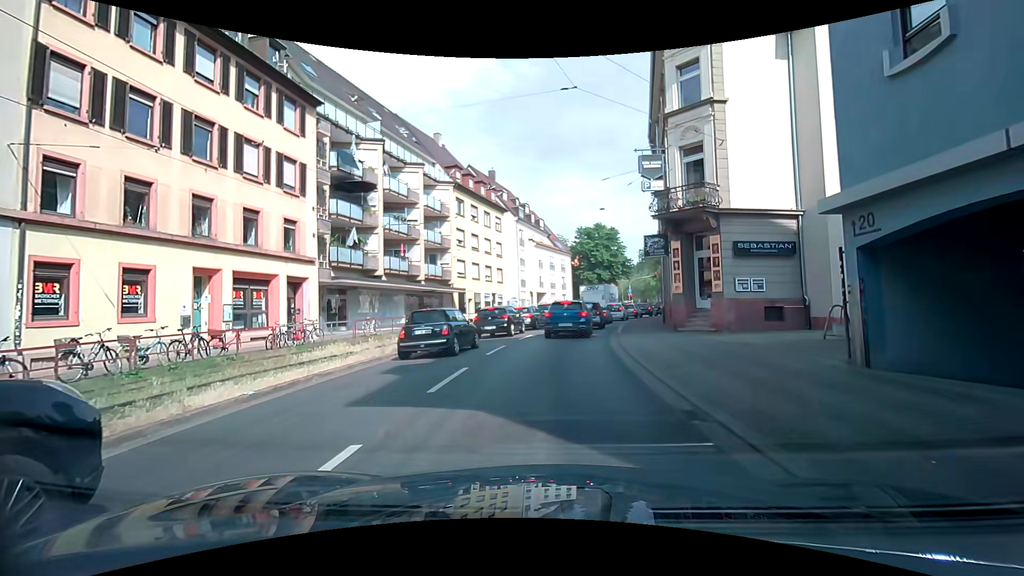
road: primary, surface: asphalt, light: Day
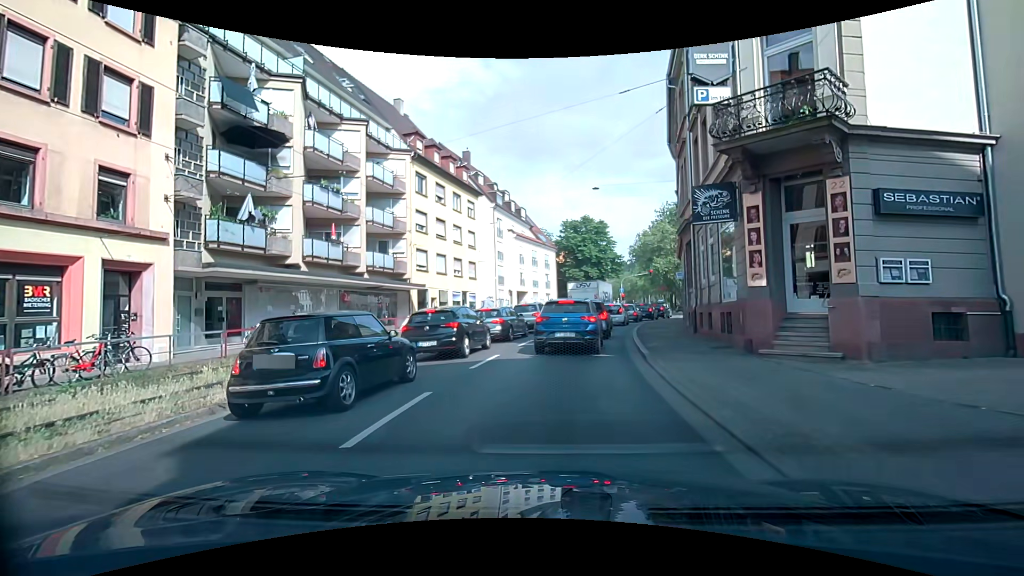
(0.0, +8.8) m; 0°
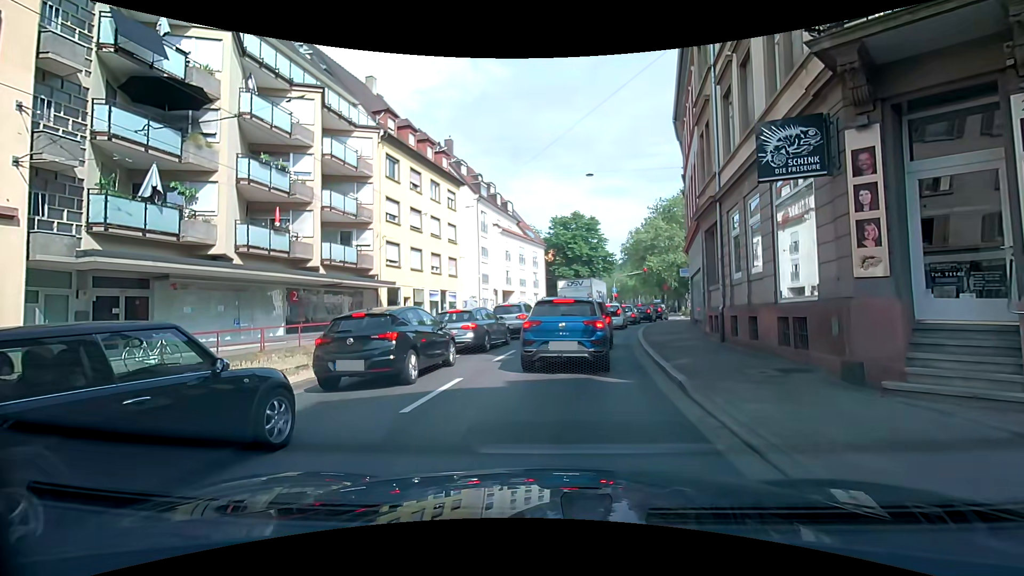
(+0.1, +4.2) m; +3°
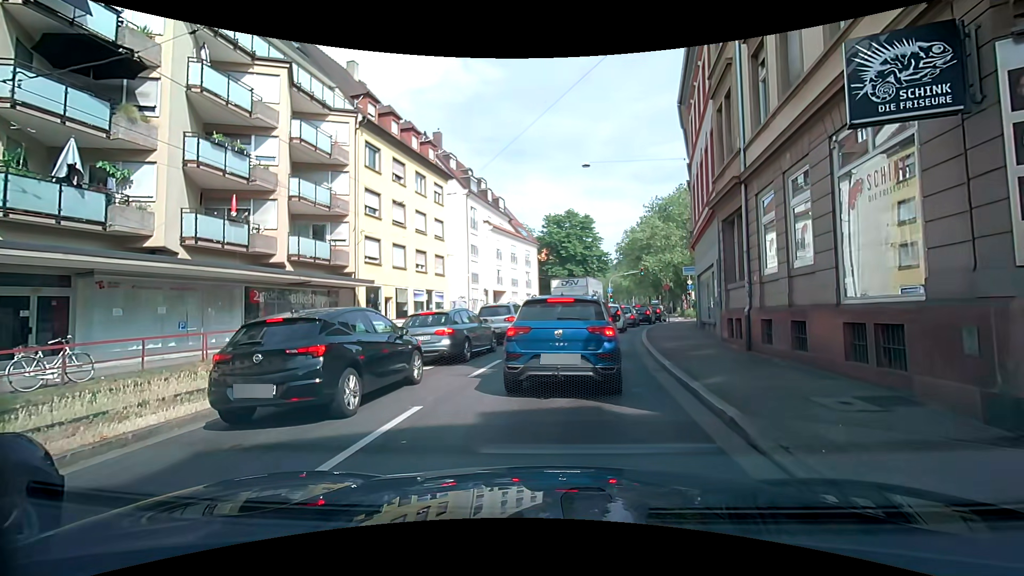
(0.0, +2.5) m; 0°
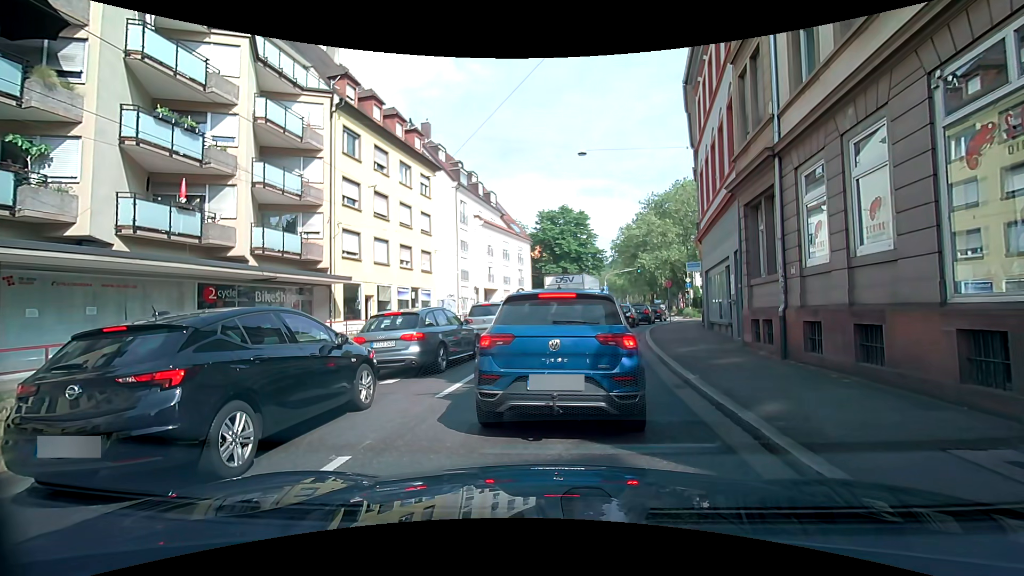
(0.0, +2.2) m; 0°
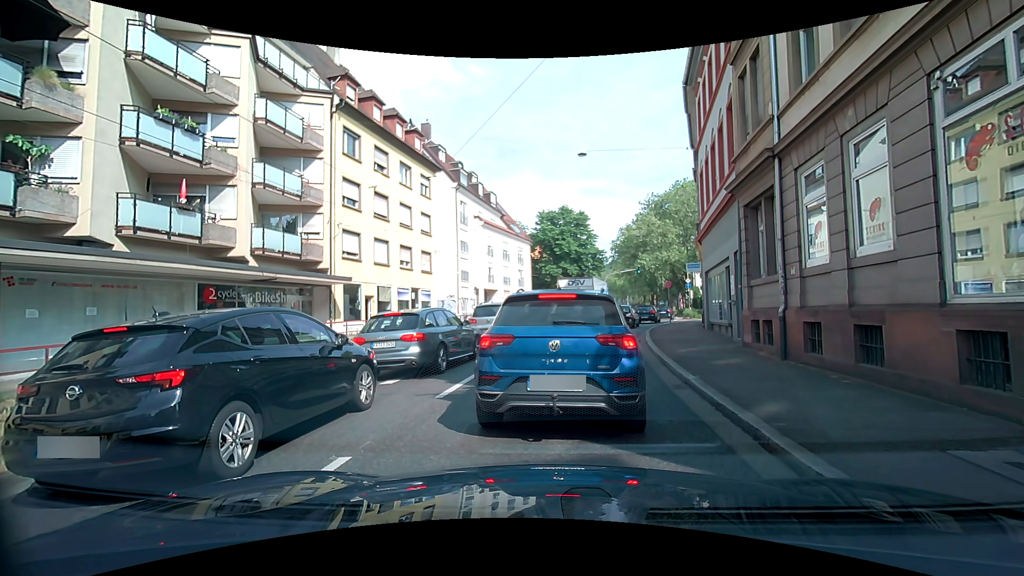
(0.0, +0.1) m; 0°
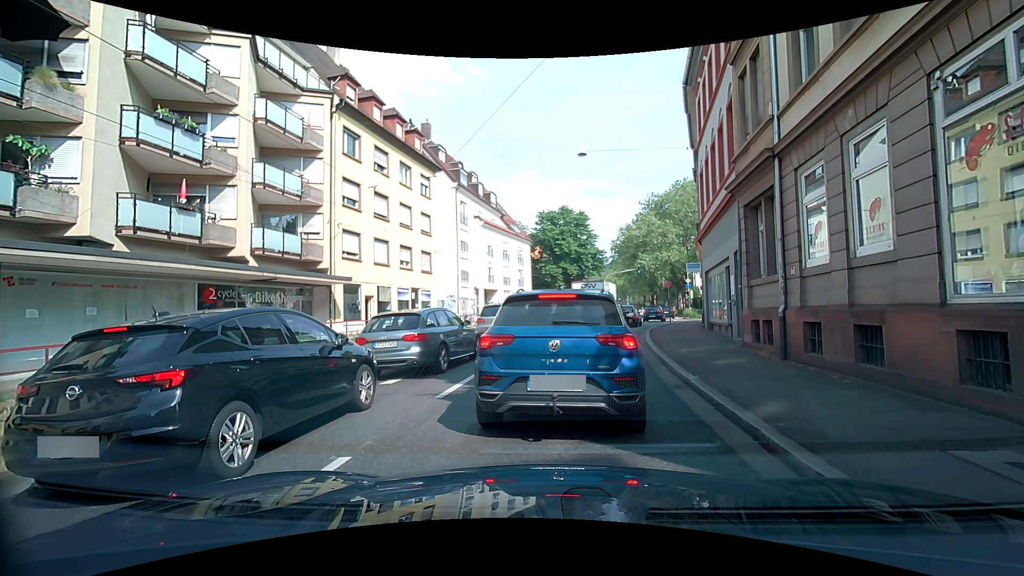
(0.0, 0.0) m; 0°
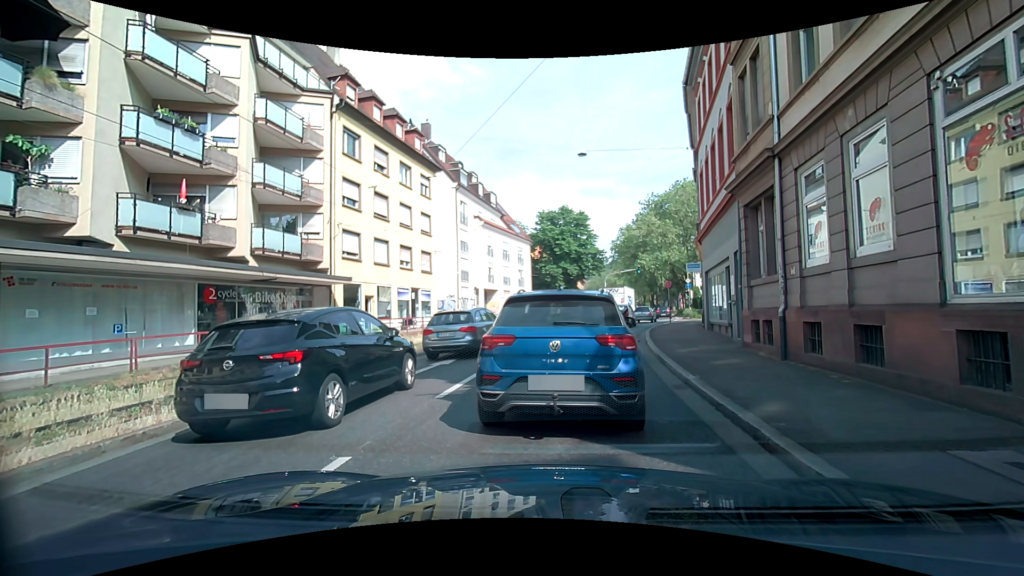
(0.0, 0.0) m; 0°
(+1, +10) (+2, +20) (+4, +30) (+7, +39) (+10, +49) (+14, +58) (+16, +68) (+19, +77) (+21, +87) (+23, +97) m
